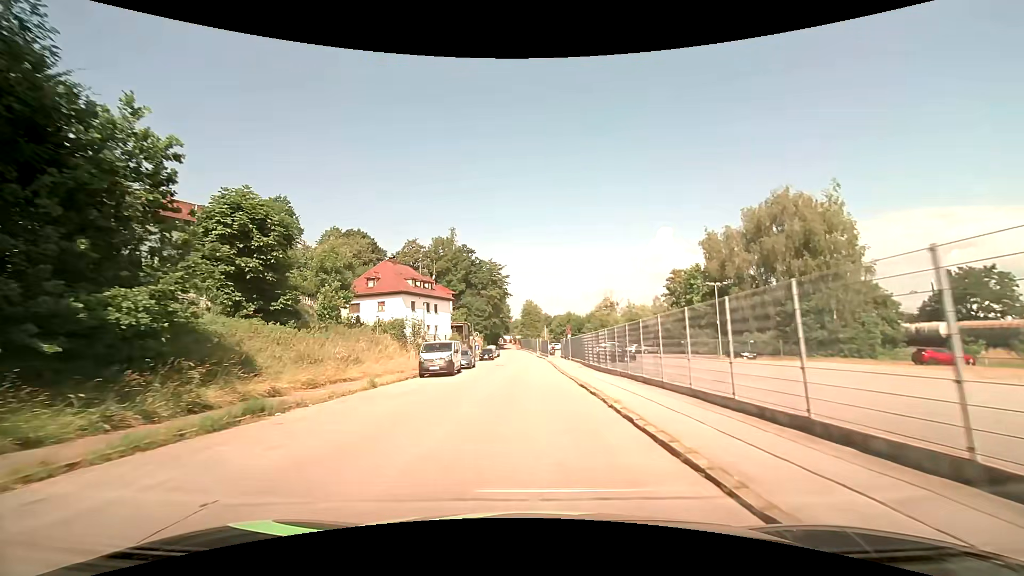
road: residential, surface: asphalt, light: Day
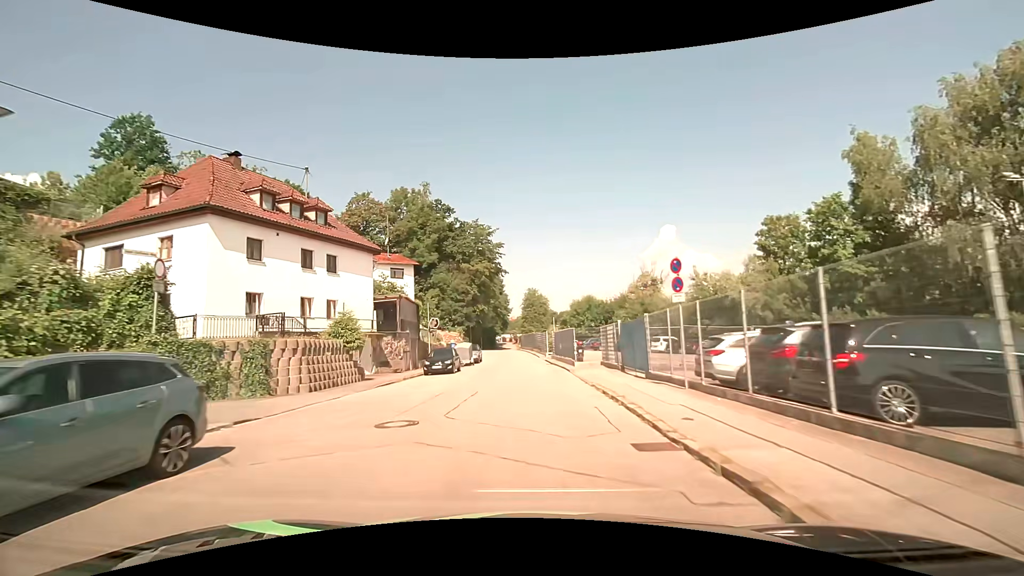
(-0.3, +33.3) m; -1°
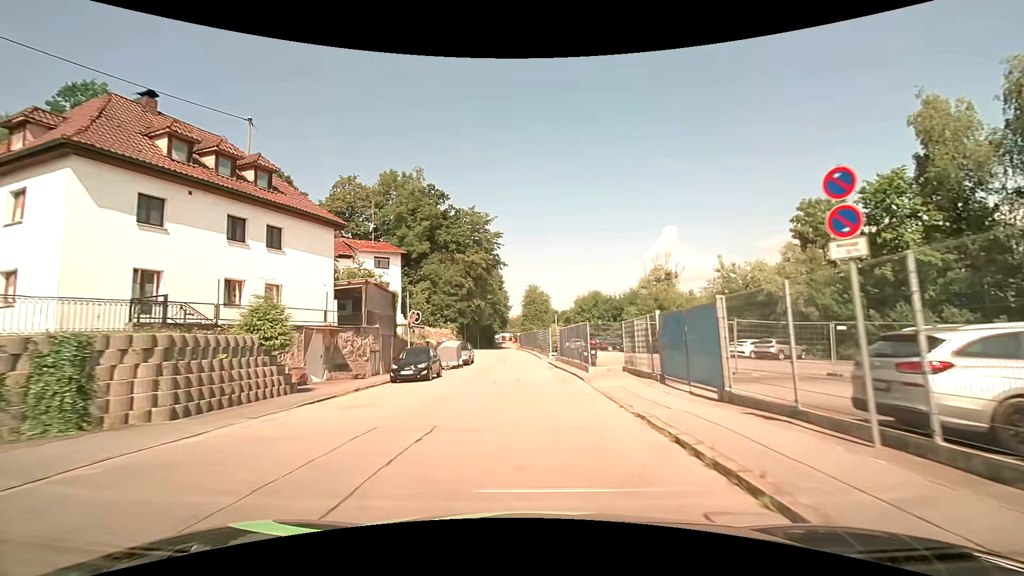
(0.0, +6.6) m; 0°
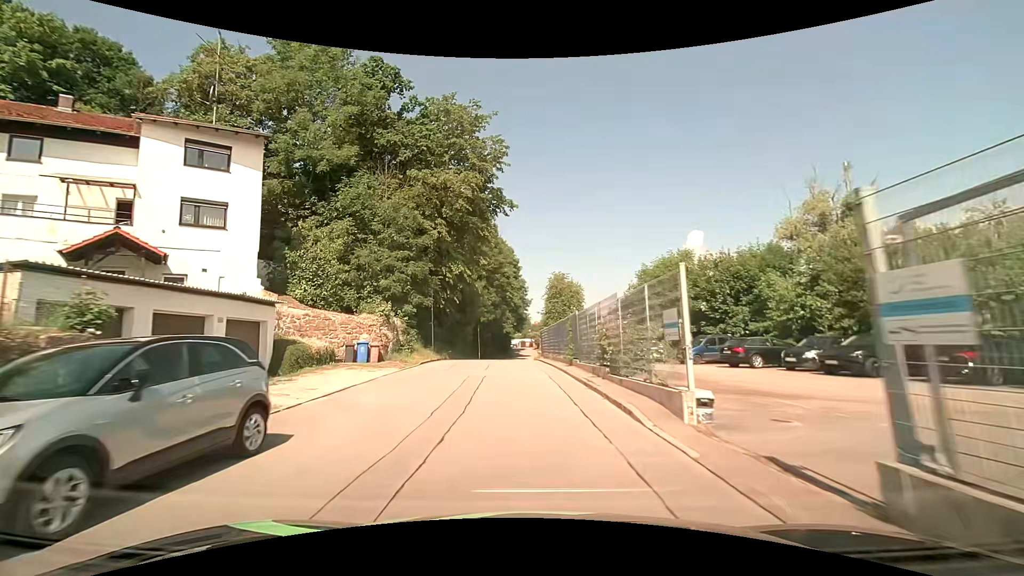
(-0.5, +32.3) m; -3°
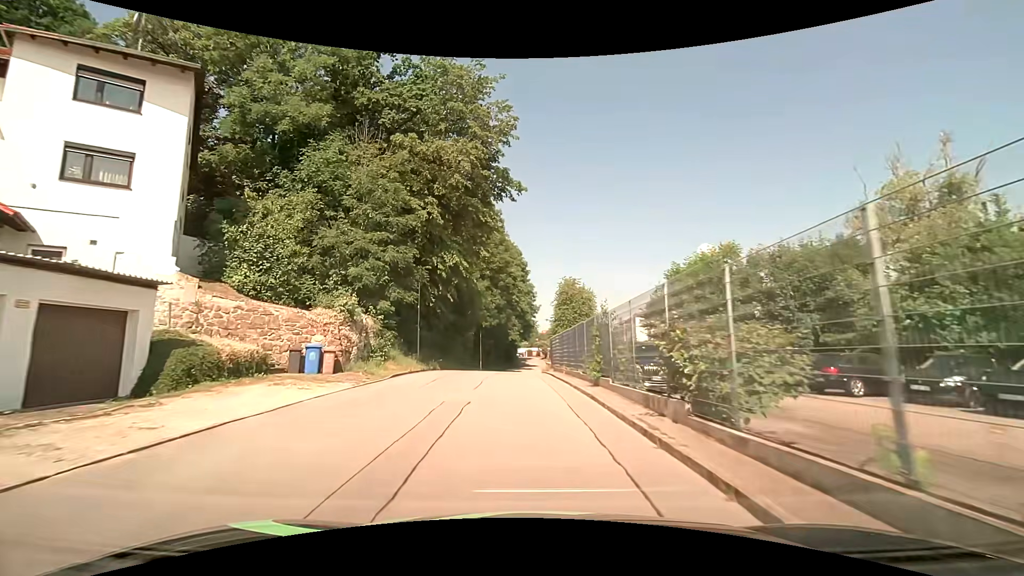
(0.0, +6.3) m; -1°
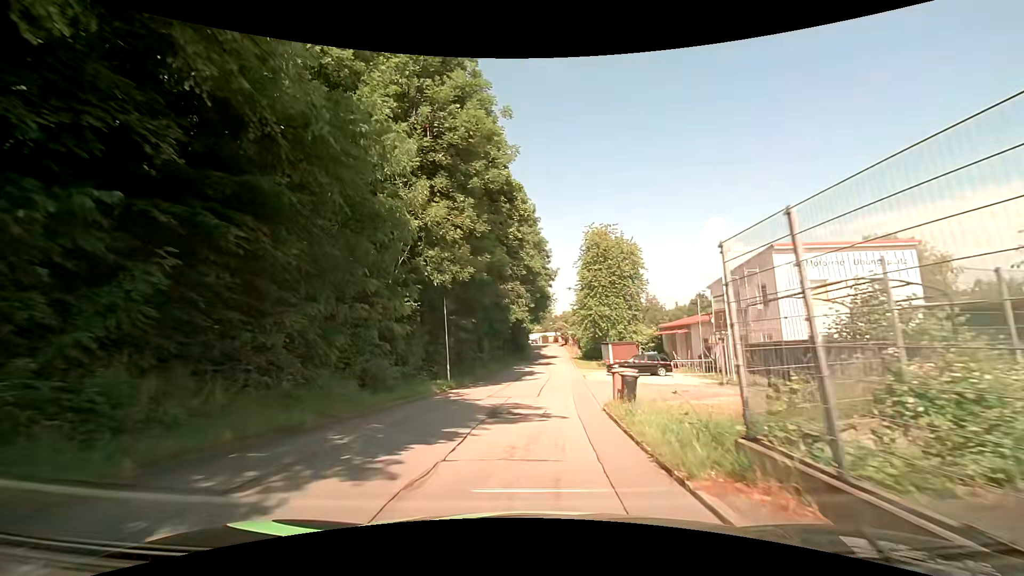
(-0.3, +30.2) m; -1°
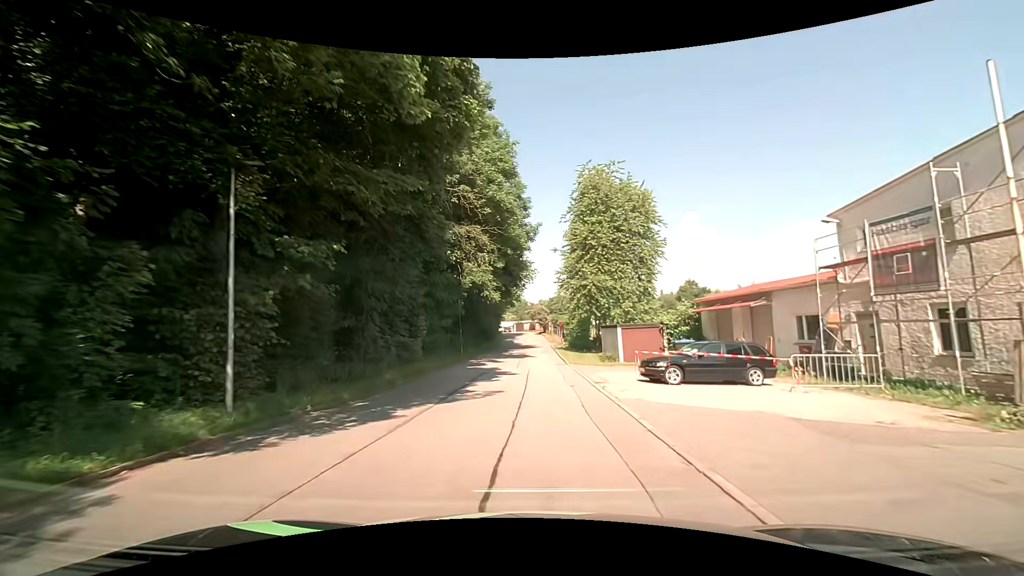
(+0.5, +17.7) m; +3°
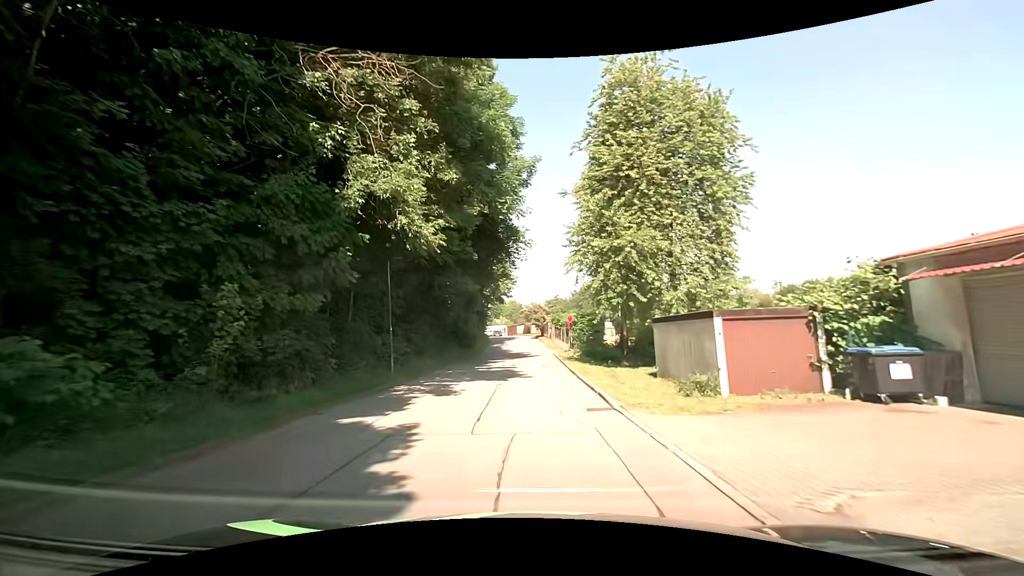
(-0.1, +17.3) m; -1°
